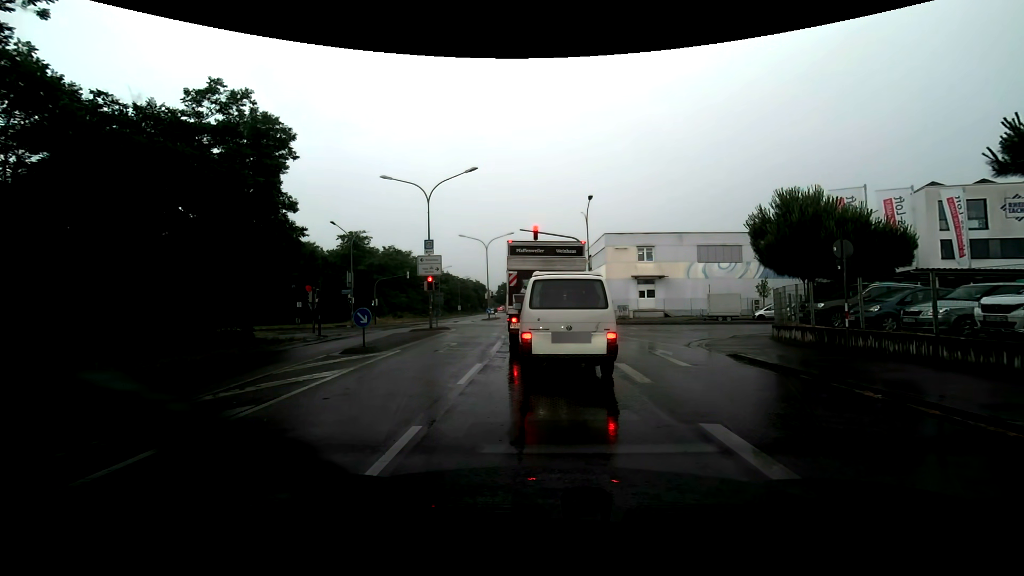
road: secondary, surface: asphalt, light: Day
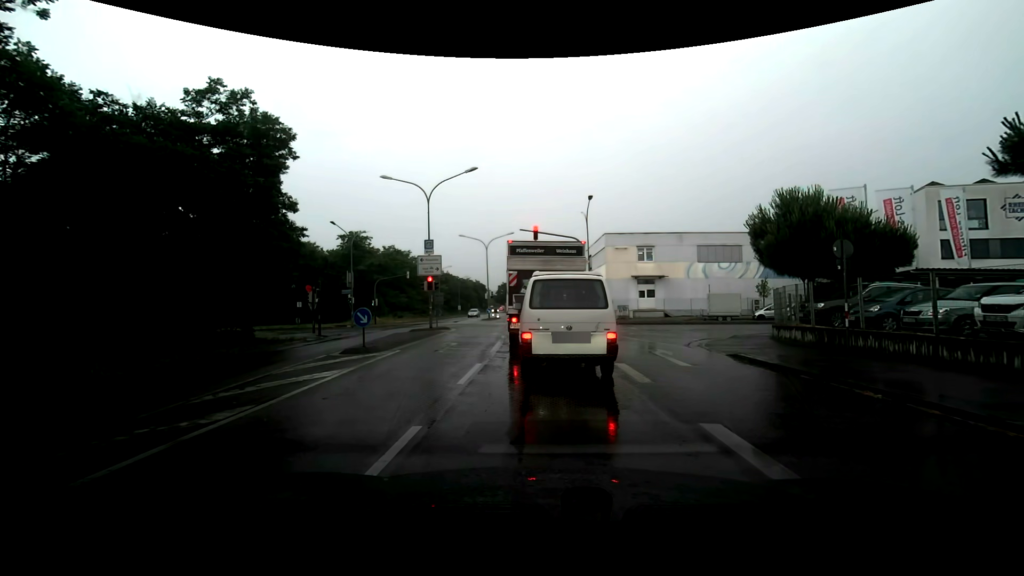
(0.0, 0.0) m; 0°
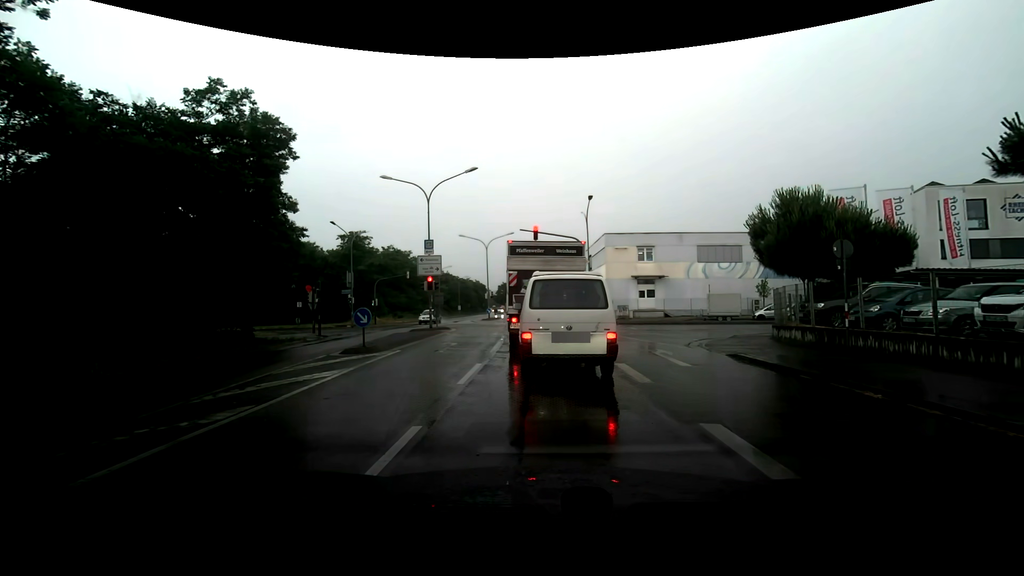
(0.0, 0.0) m; 0°
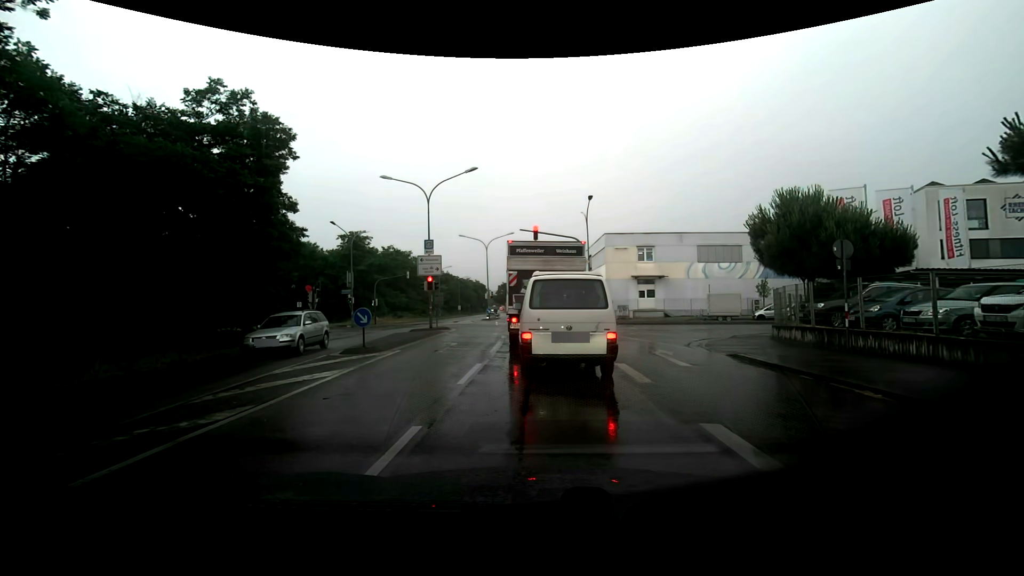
(0.0, 0.0) m; 0°
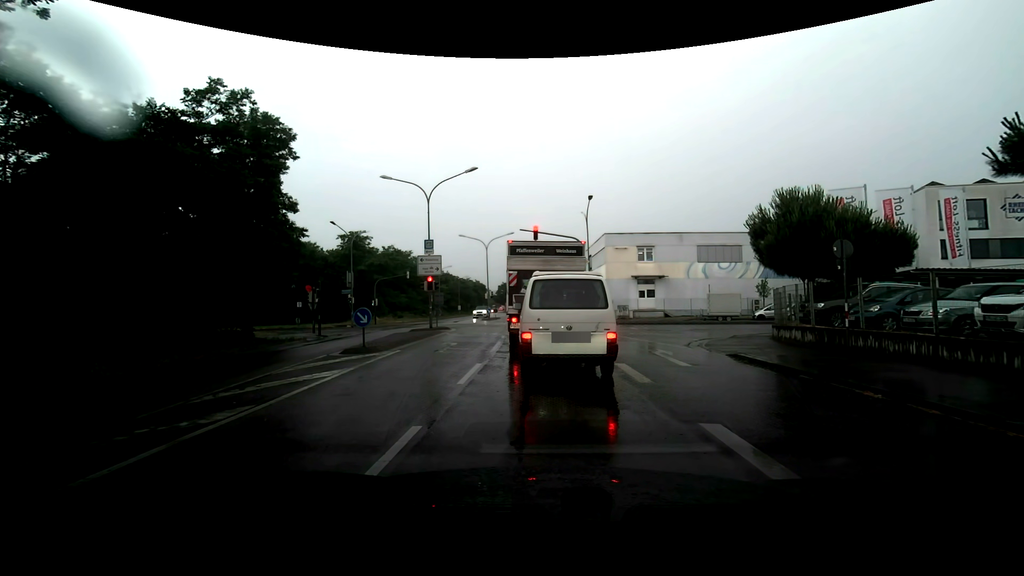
(0.0, 0.0) m; 0°
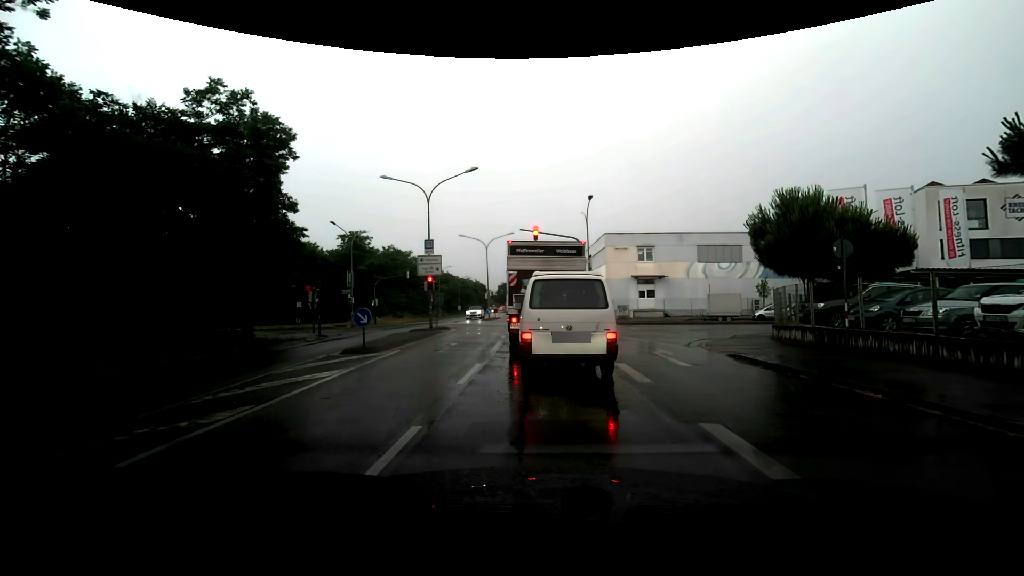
(0.0, 0.0) m; 0°
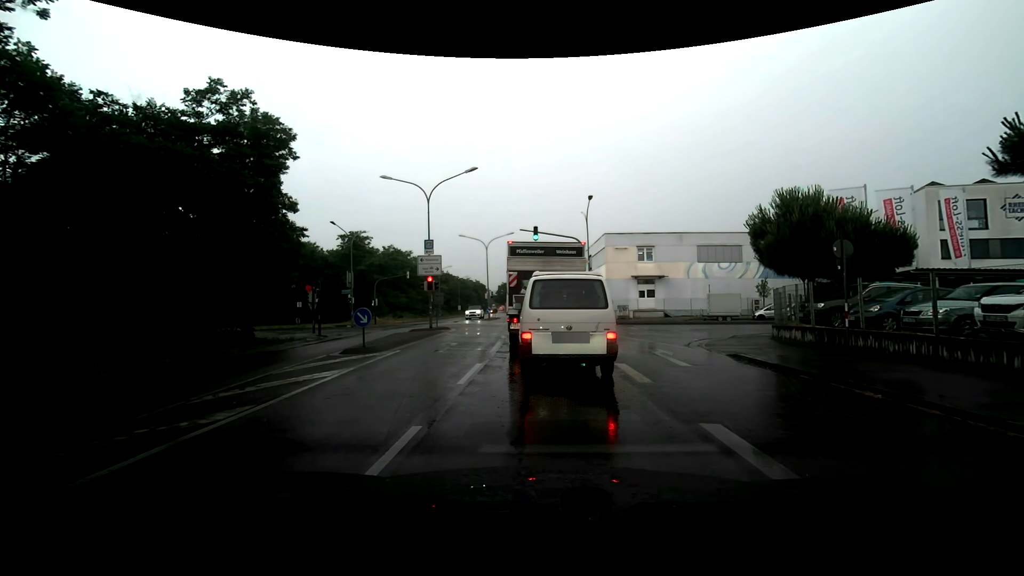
(0.0, 0.0) m; 0°
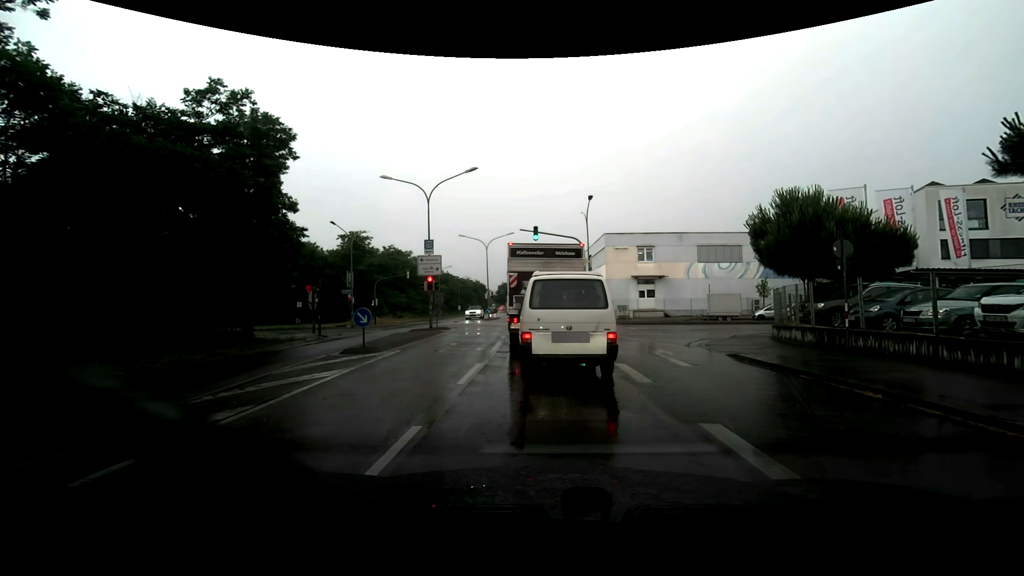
(0.0, 0.0) m; 0°
(0, +10) (0, +20) (0, +30) (-1, +40) (-1, +50) (-2, +60) (-2, +70) (-2, +80) (-3, +90) (-4, +100) m
